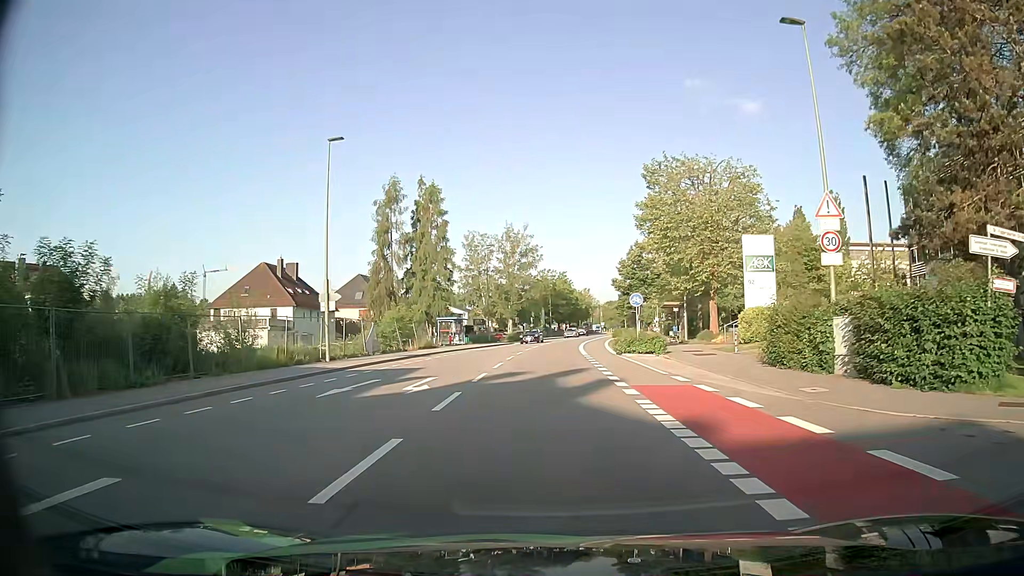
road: tertiary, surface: asphalt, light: Day
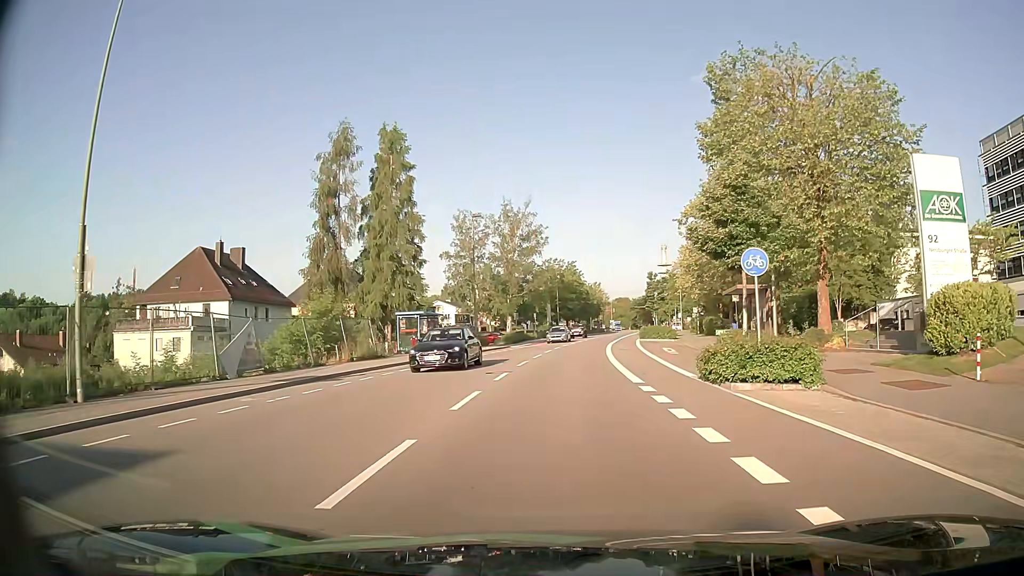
(-0.1, +18.0) m; 0°
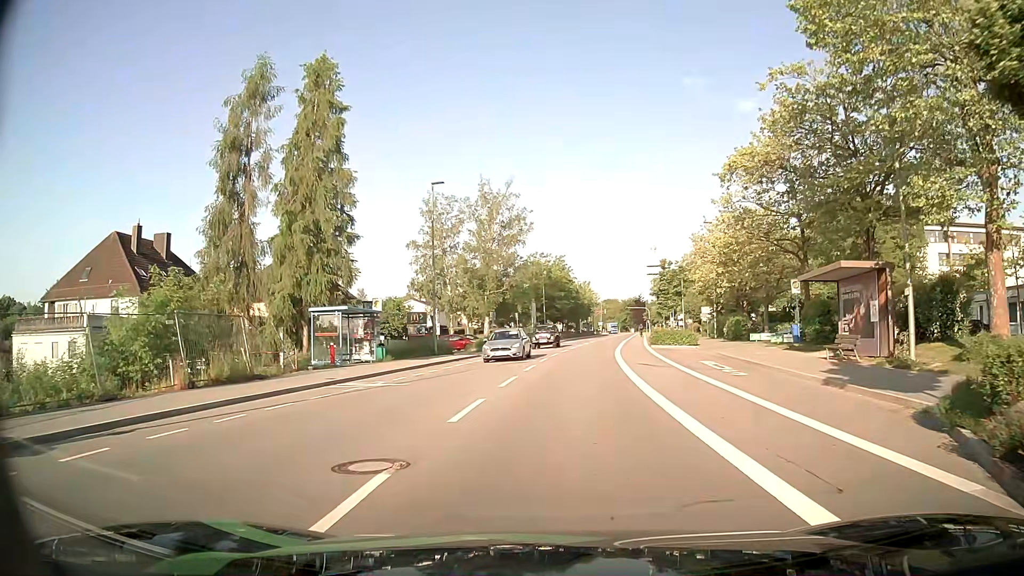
(+0.1, +13.1) m; +1°
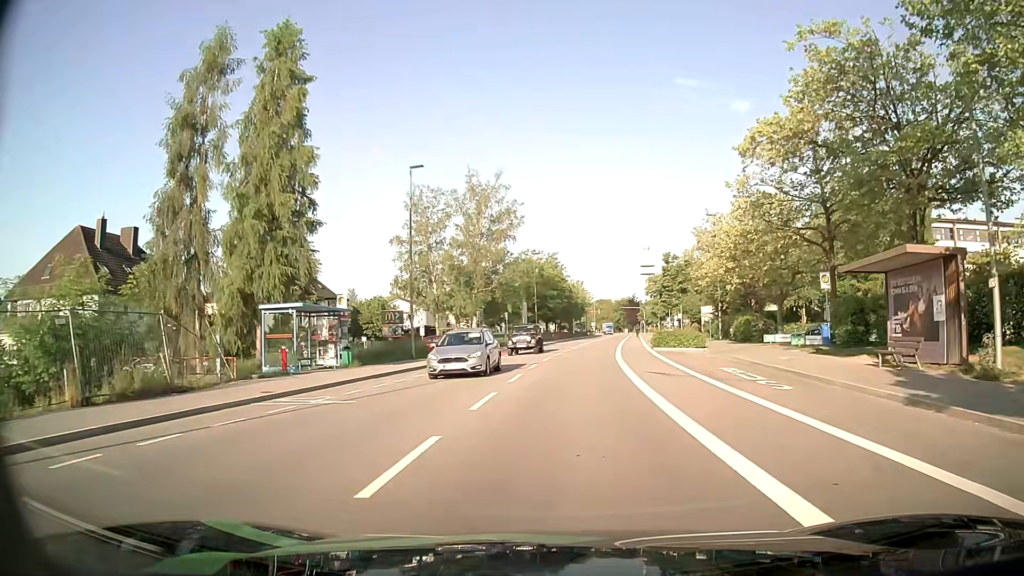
(0.0, +4.3) m; 0°
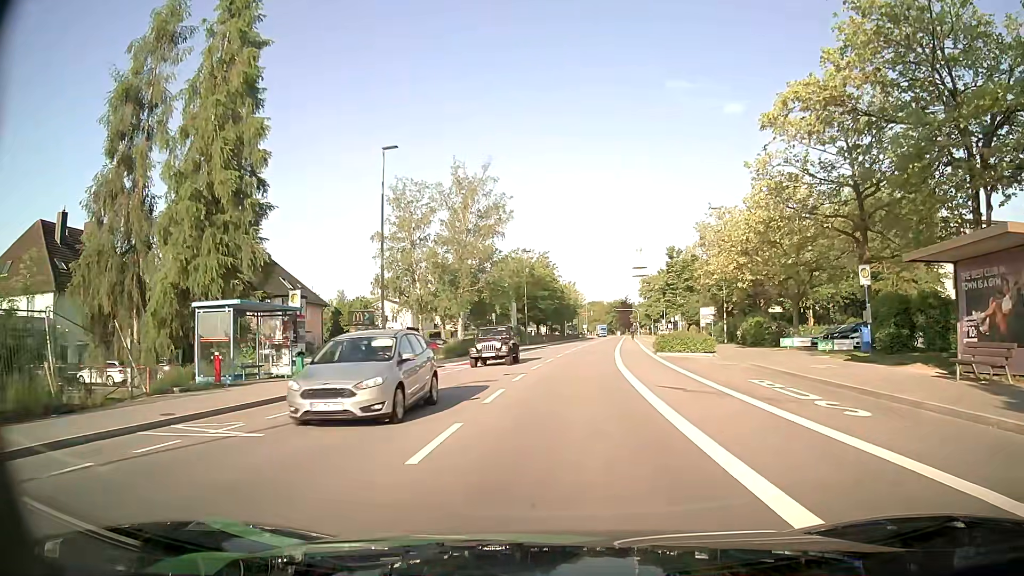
(0.0, +4.4) m; +1°
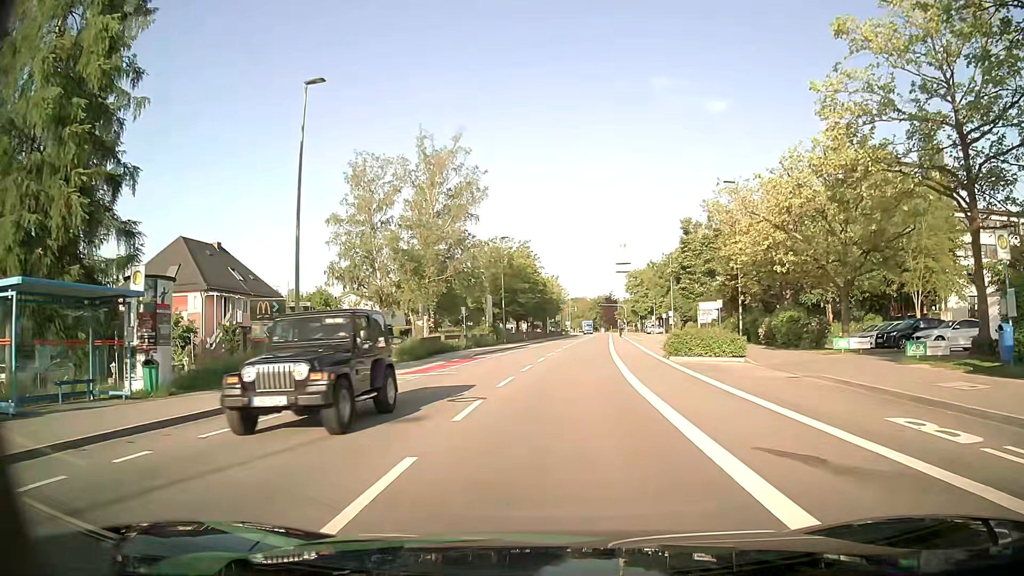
(+0.1, +8.8) m; +2°
